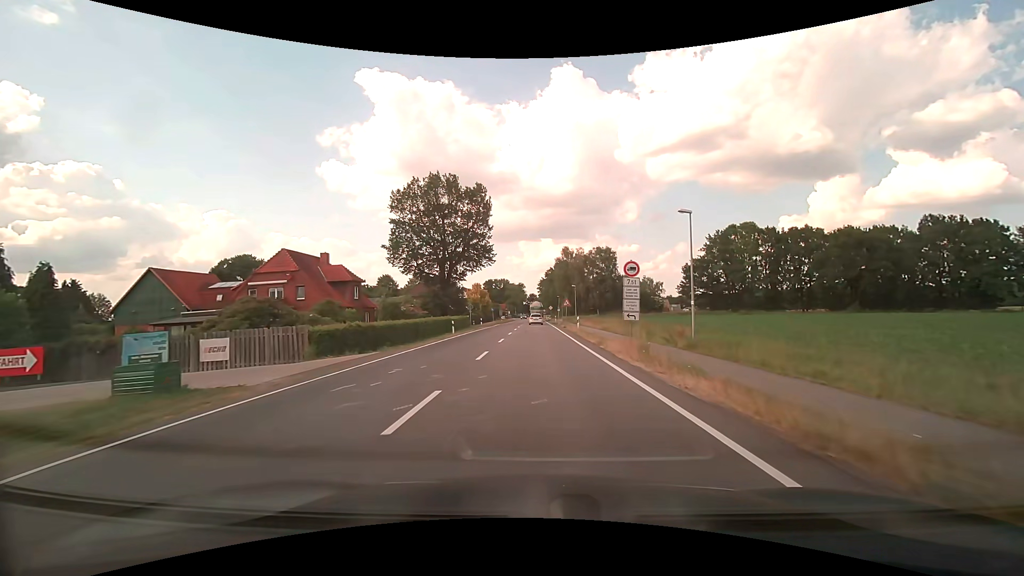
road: primary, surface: asphalt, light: Day
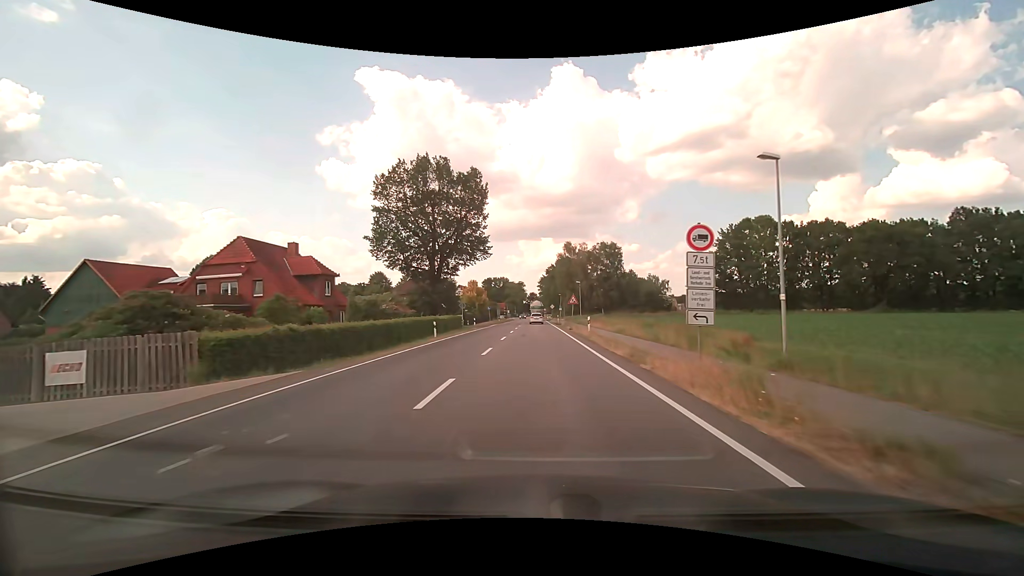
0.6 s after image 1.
(0.0, +7.7) m; 0°
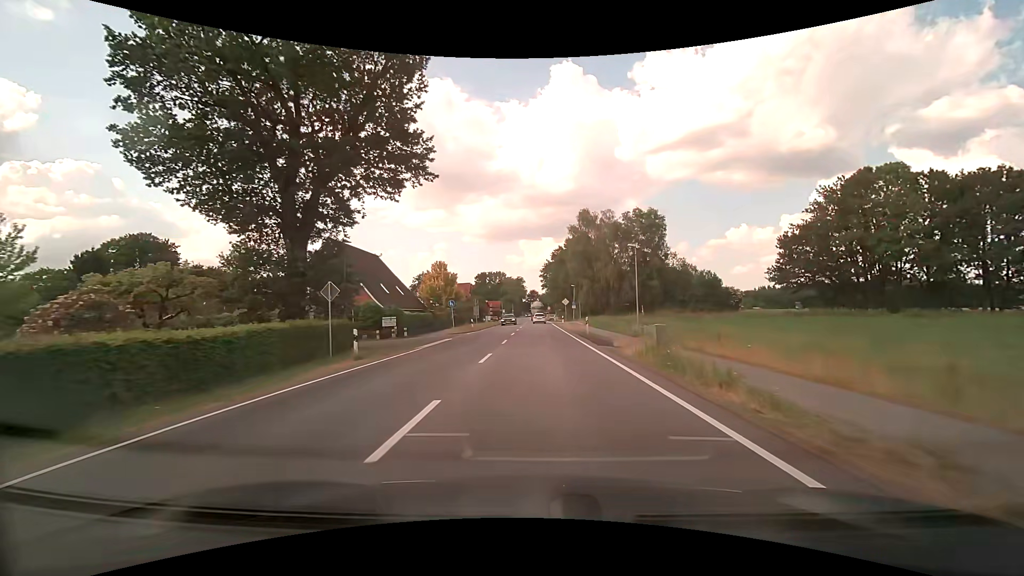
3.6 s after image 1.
(-0.2, +38.7) m; 0°
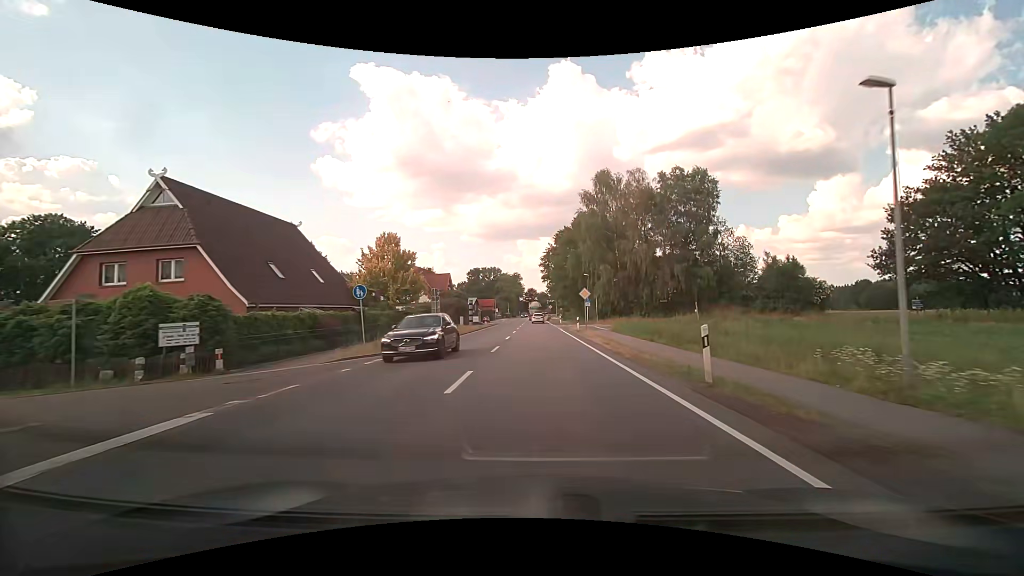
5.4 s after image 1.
(0.0, +23.5) m; 0°
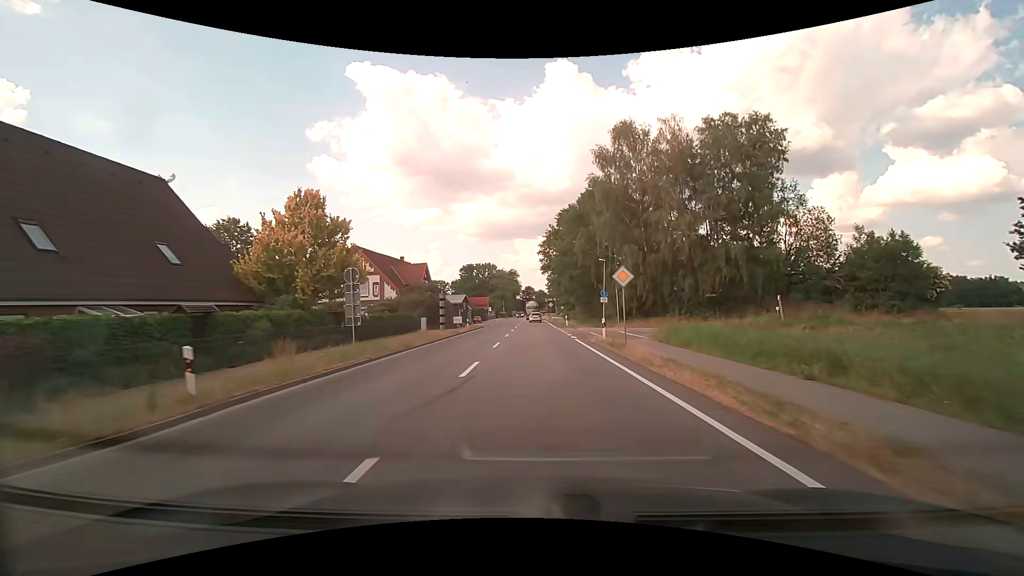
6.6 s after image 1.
(+0.1, +15.8) m; 0°
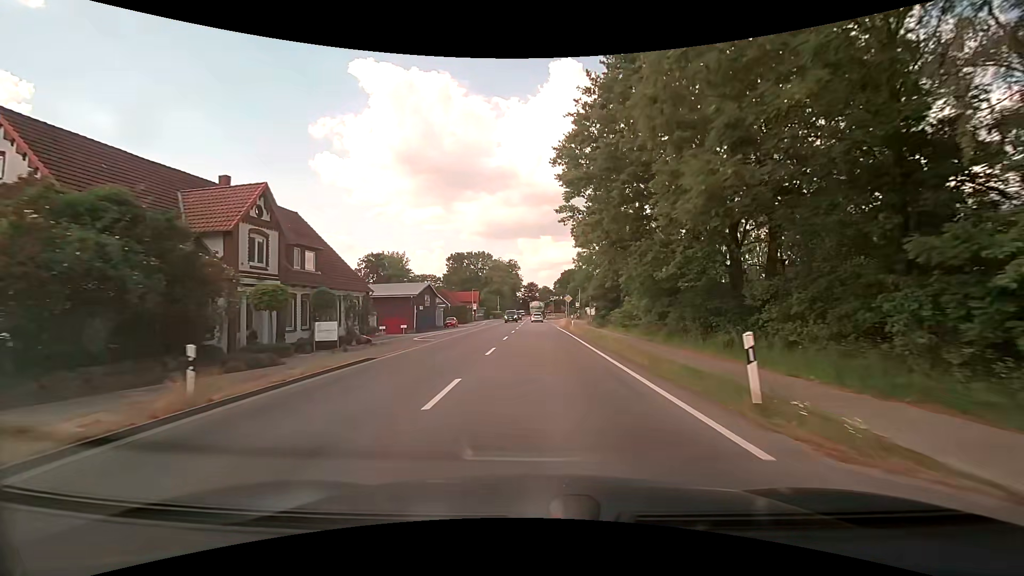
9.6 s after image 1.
(-0.1, +39.8) m; 0°
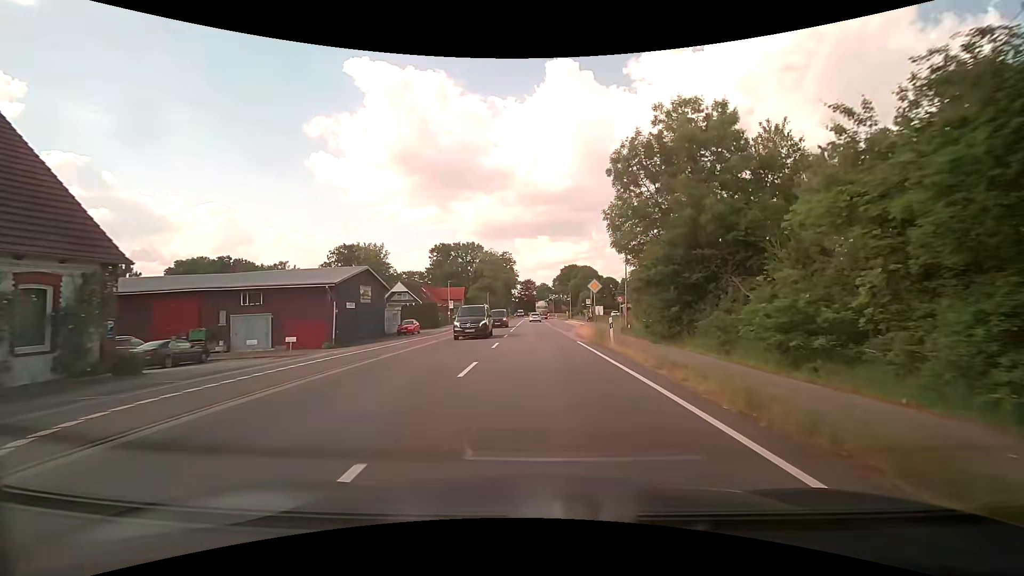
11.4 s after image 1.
(-0.1, +23.8) m; 0°
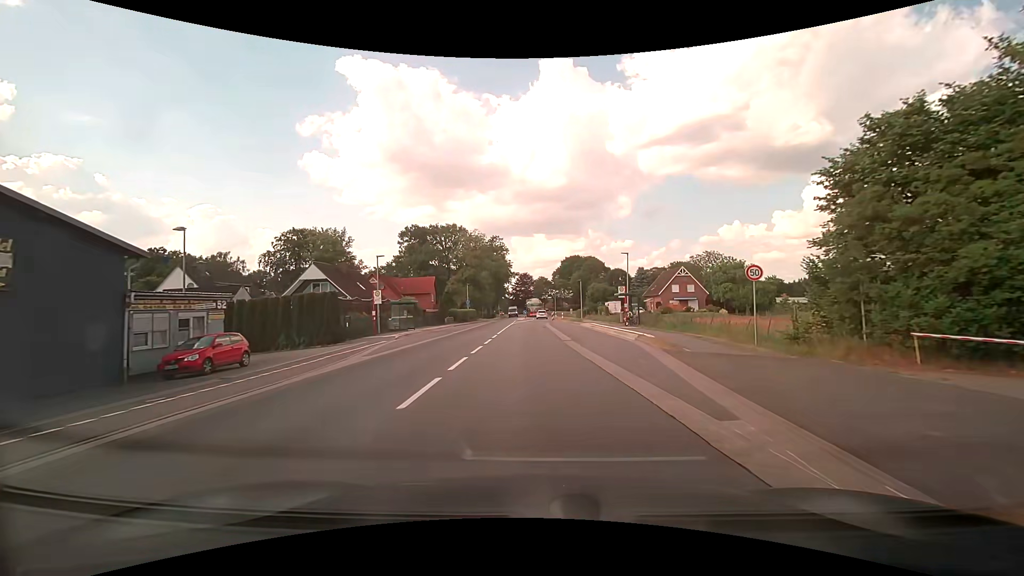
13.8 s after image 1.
(+0.2, +30.7) m; 0°
(0, +10) (0, +20) (0, +30) (0, +40) (0, +50) (0, +60) (+1, +70) (+1, +80) (+1, +90) (+1, +100) m
